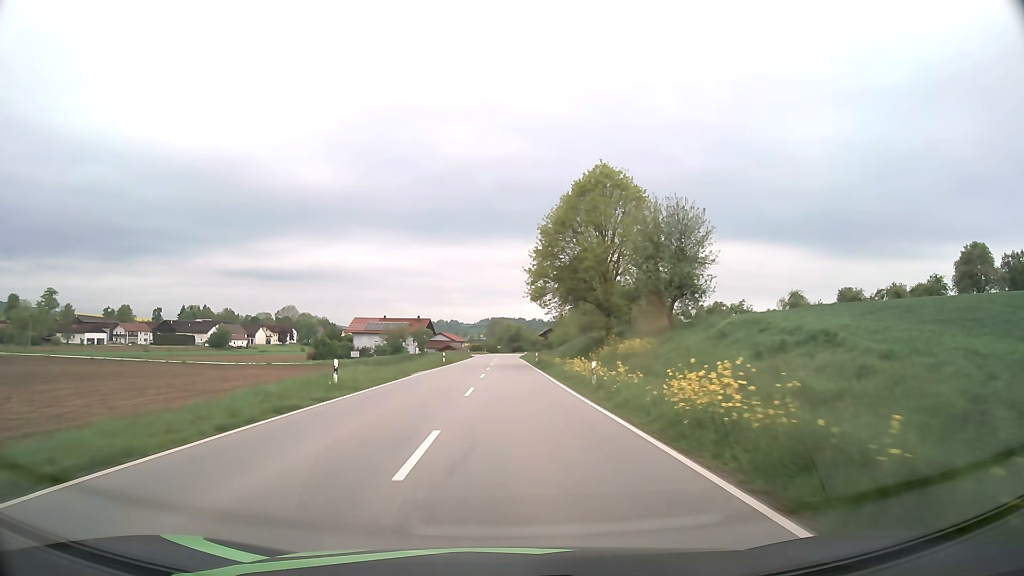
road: secondary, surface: asphalt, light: Day
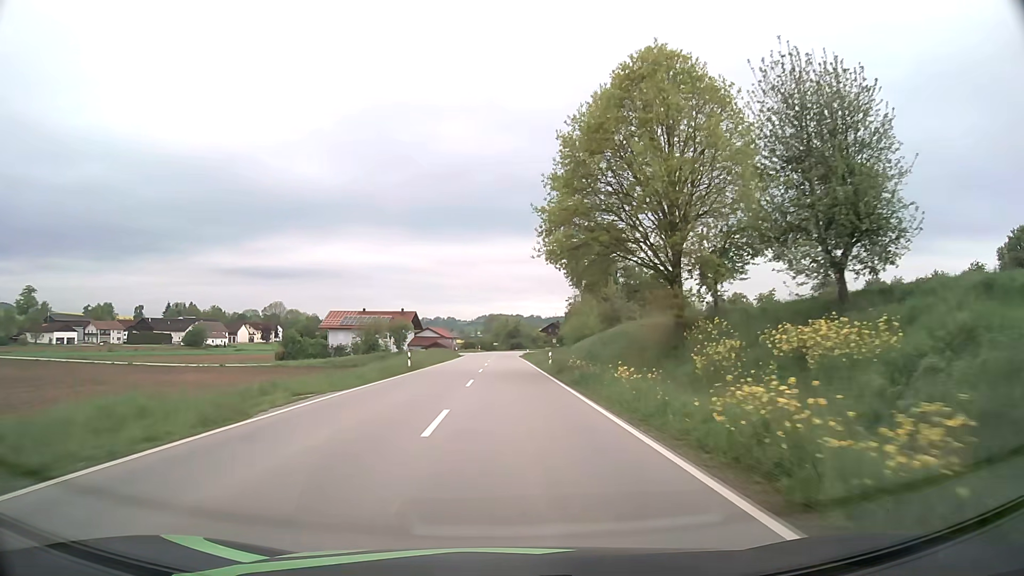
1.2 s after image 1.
(0.0, +21.0) m; 0°
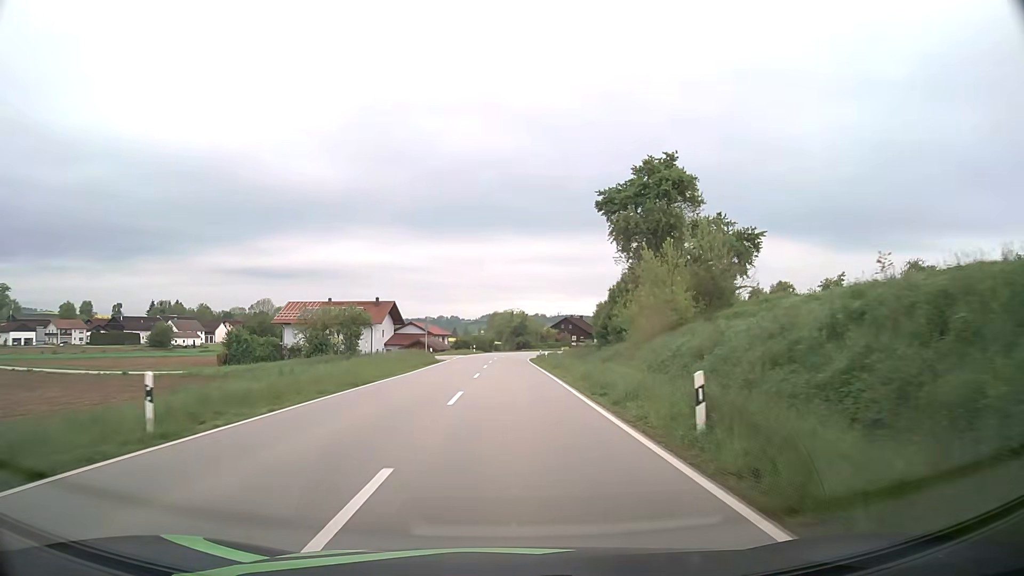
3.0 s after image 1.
(0.0, +30.5) m; 0°
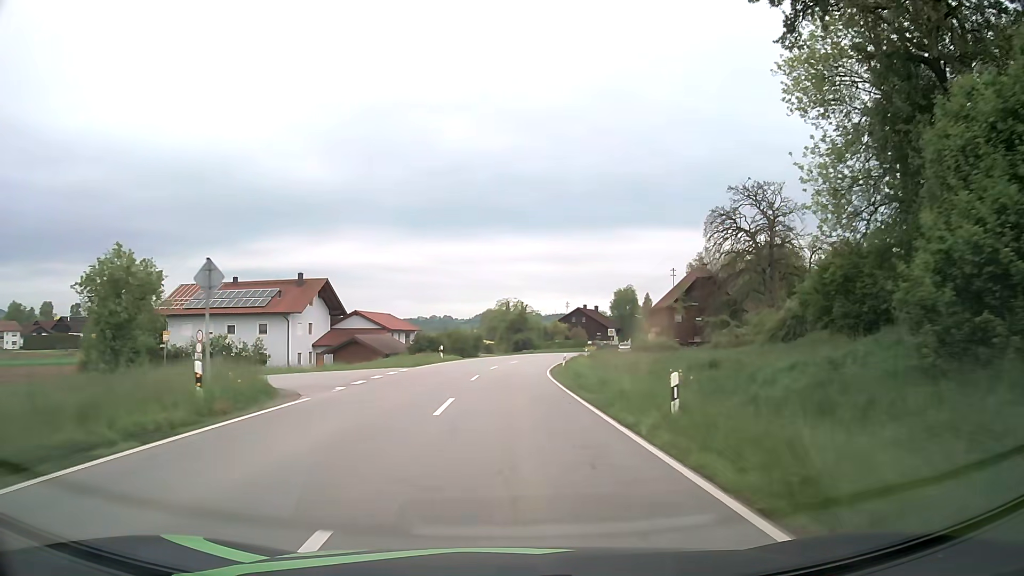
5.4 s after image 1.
(0.0, +38.0) m; +1°
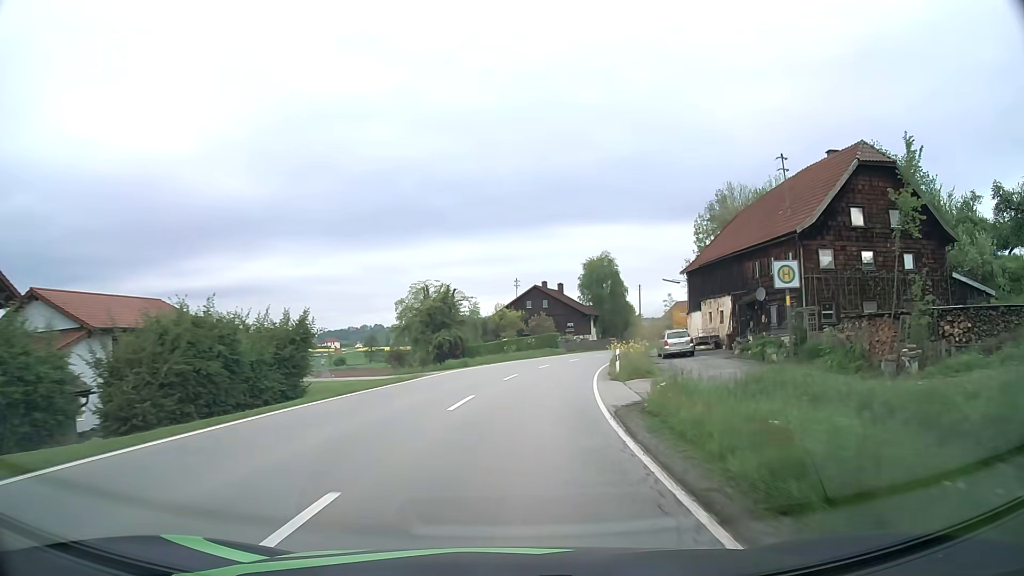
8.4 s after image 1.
(+1.5, +46.6) m; +5°
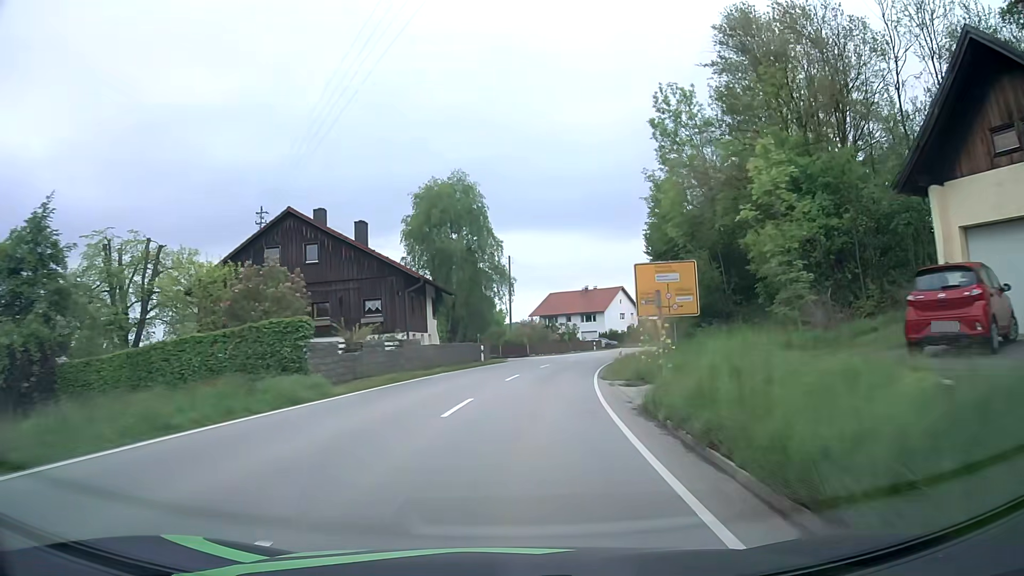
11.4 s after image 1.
(+5.8, +48.7) m; +13°
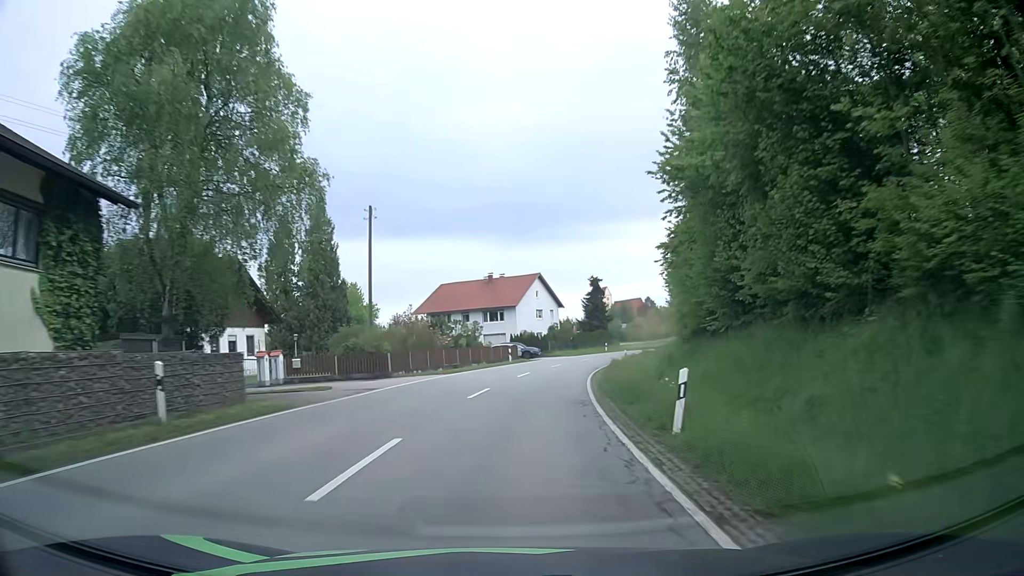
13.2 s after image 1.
(+2.3, +30.2) m; +8°
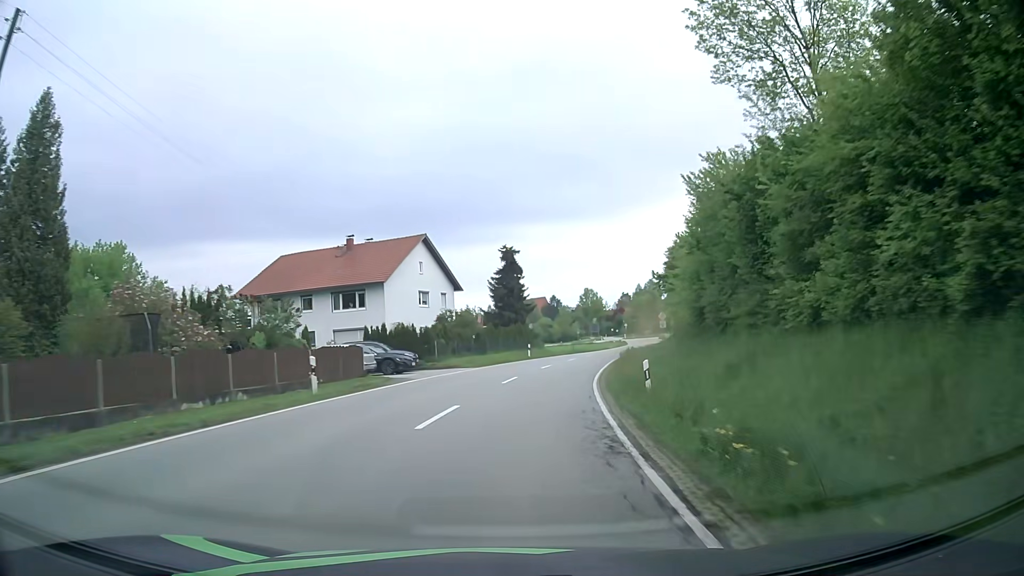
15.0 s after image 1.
(+2.5, +30.6) m; +9°
(0, +10) (+1, +20) (+2, +30) (+4, +40) (+6, +49) (+9, +59) (+12, +69) (+14, +78) (+17, +88) (+20, +97) m
